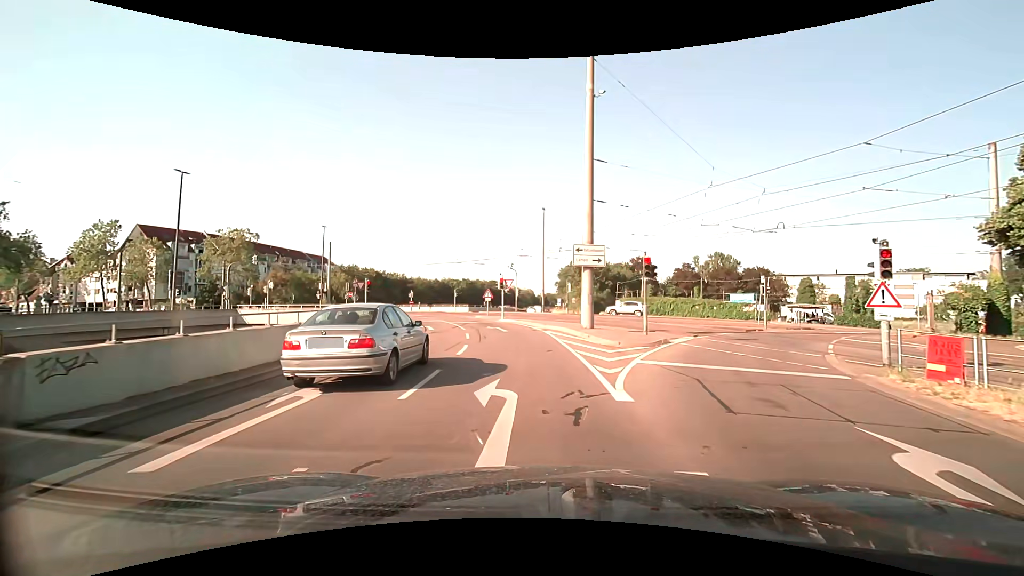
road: trunk_link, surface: asphalt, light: Day
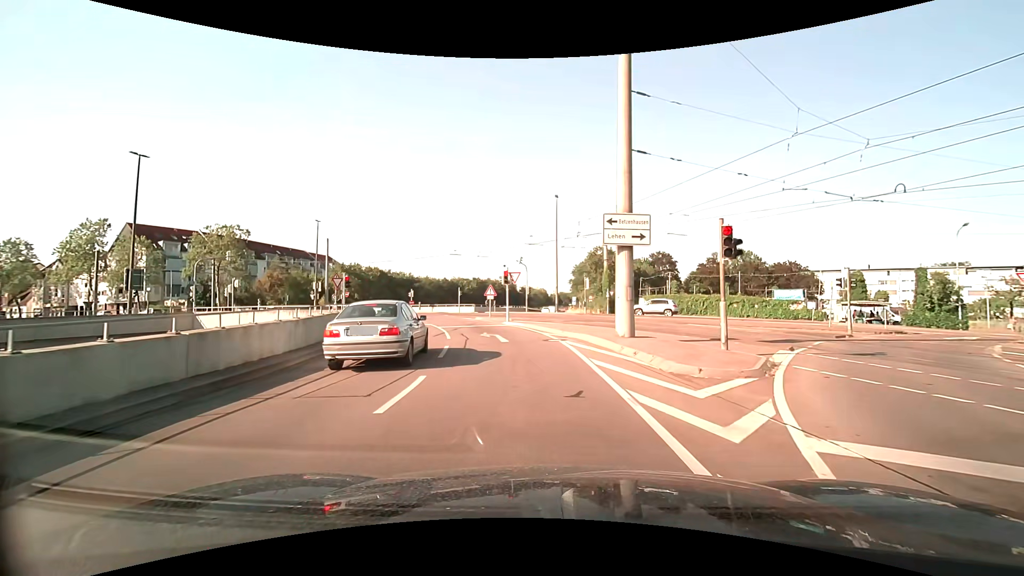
(-0.1, +7.3) m; -2°
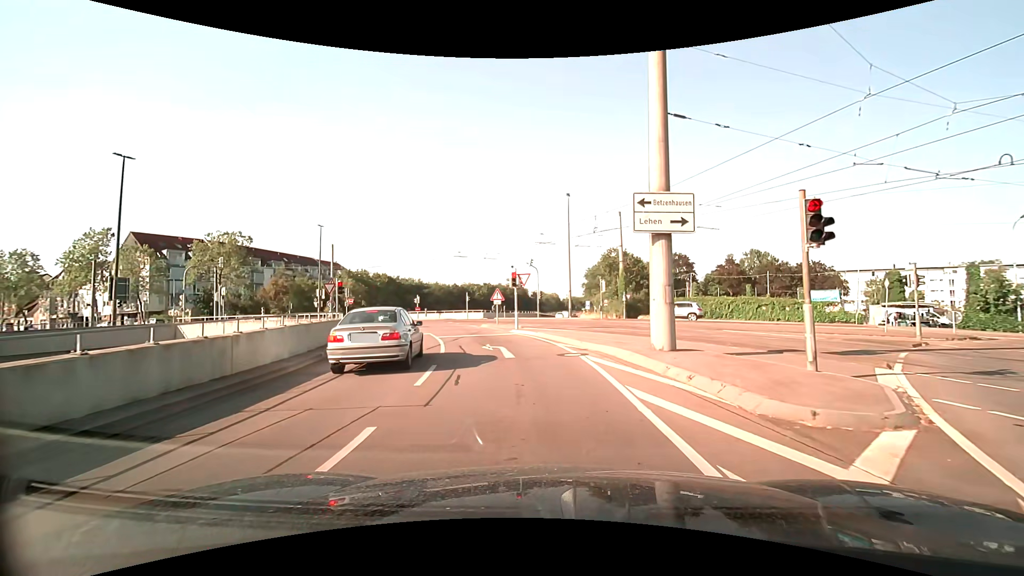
(0.0, +3.3) m; -2°
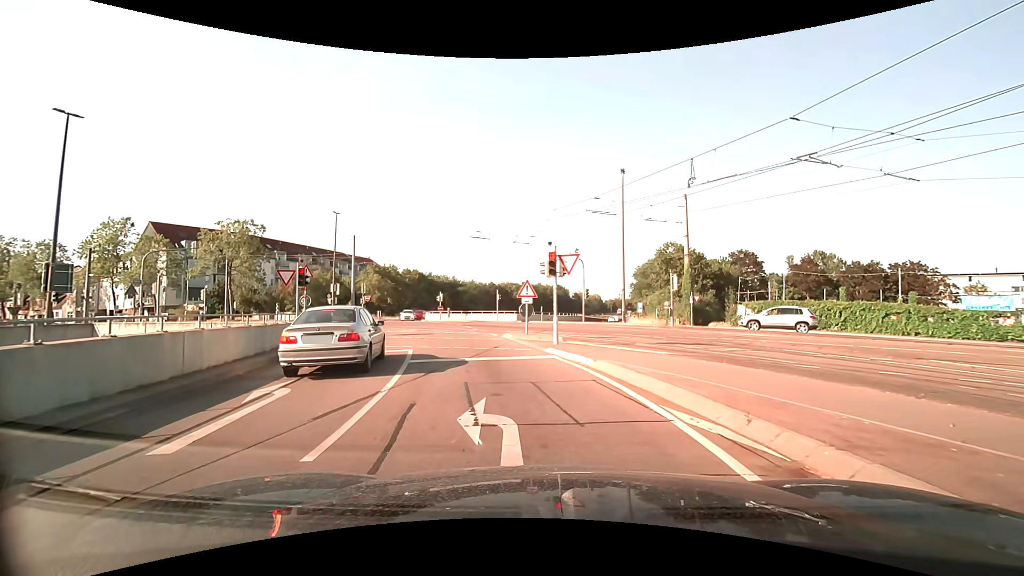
(-0.4, +10.2) m; -5°
